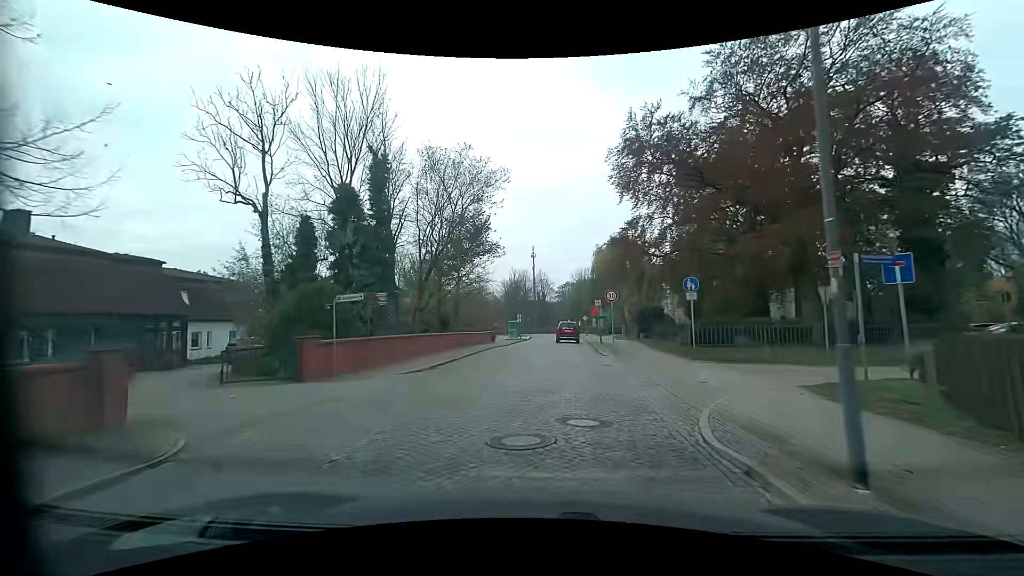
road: residential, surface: sett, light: Day
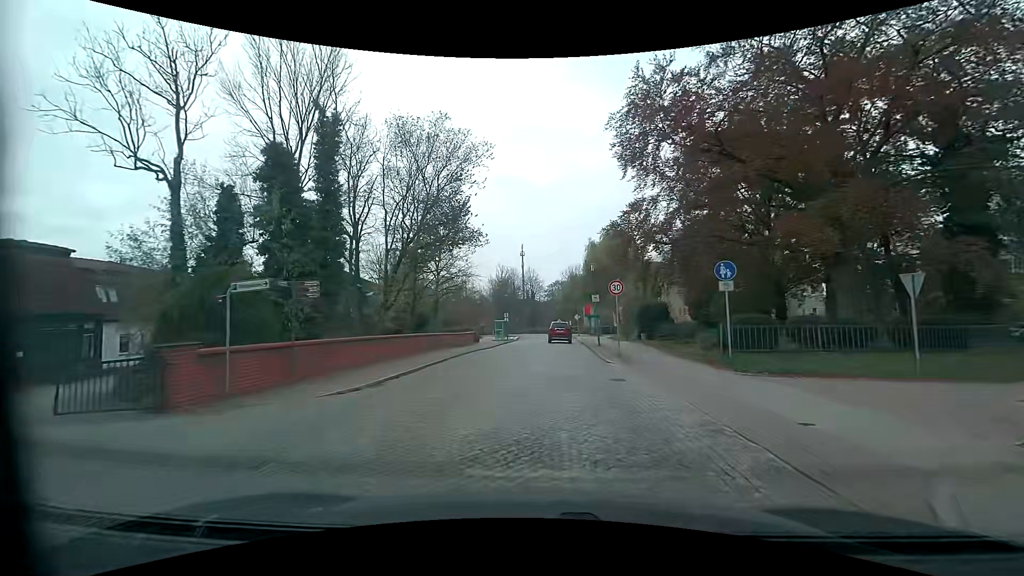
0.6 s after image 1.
(0.0, +5.0) m; 0°
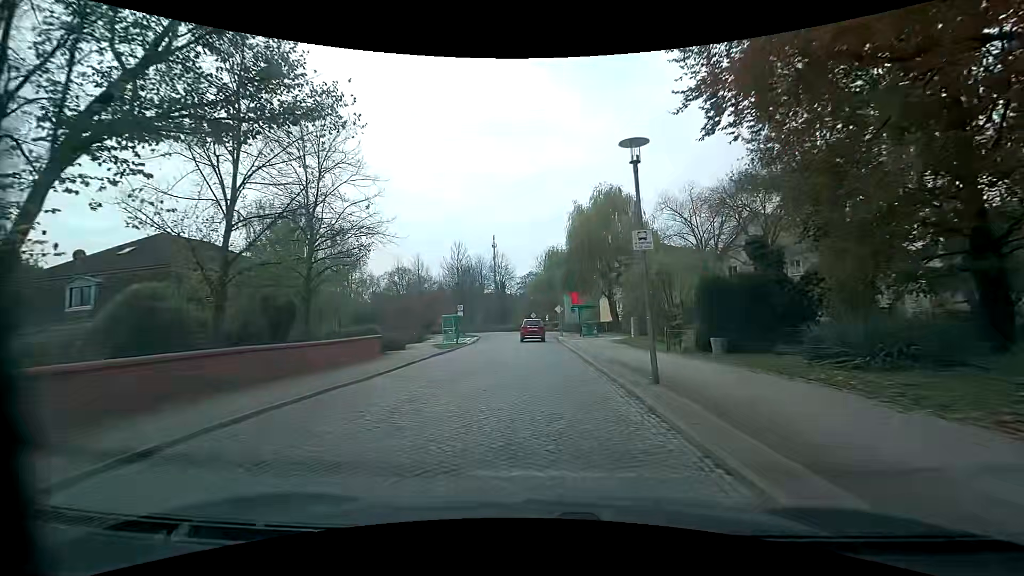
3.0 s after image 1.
(+1.0, +19.8) m; +3°
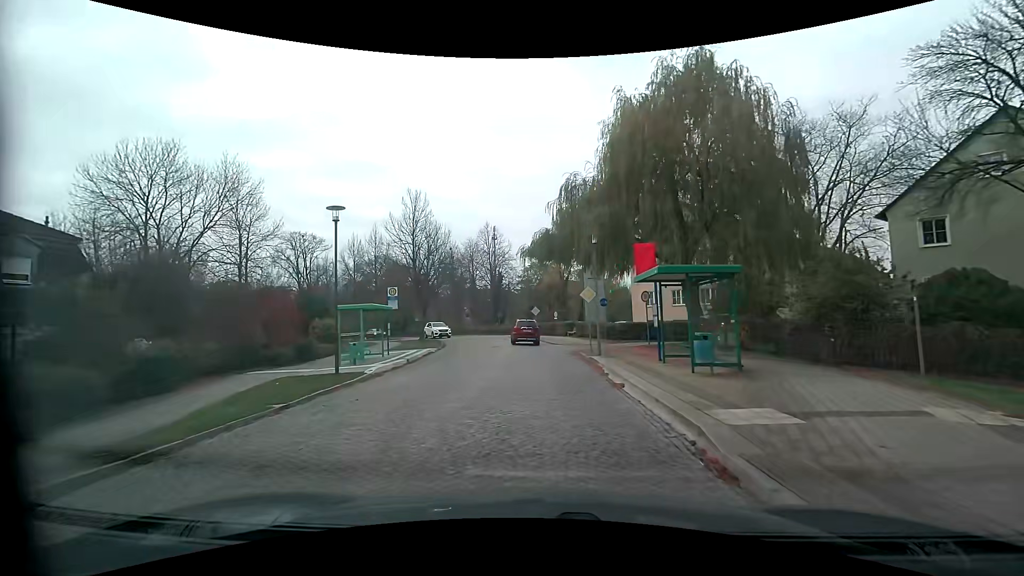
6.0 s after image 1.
(0.0, +24.7) m; 0°
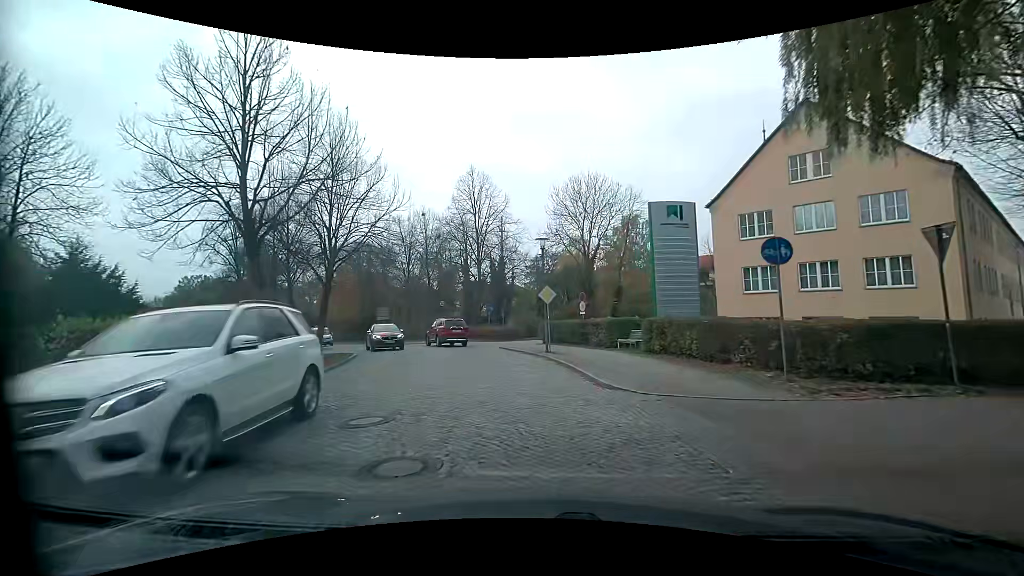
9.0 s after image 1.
(-0.2, +23.6) m; -1°
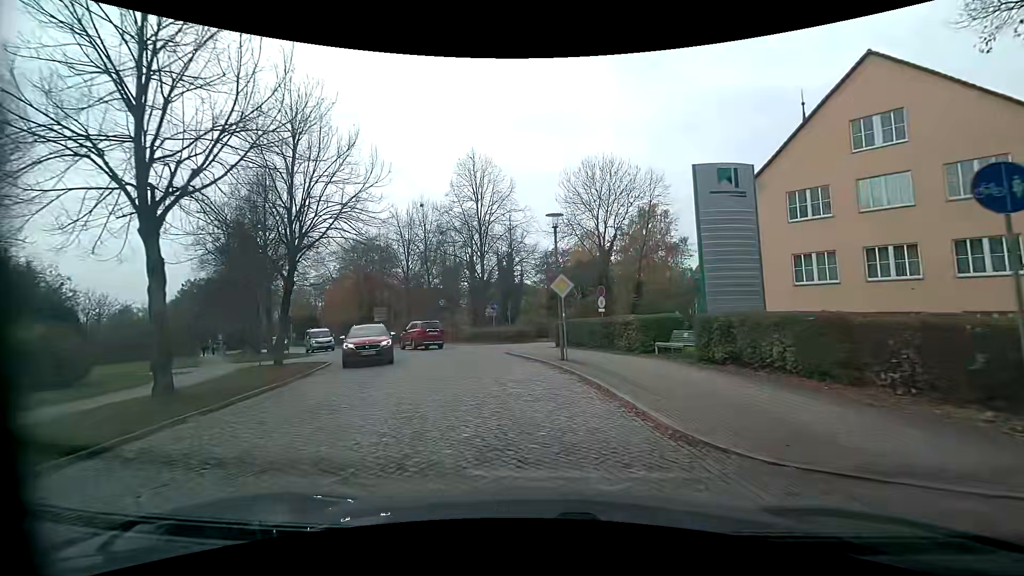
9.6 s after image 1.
(-0.1, +4.7) m; -2°
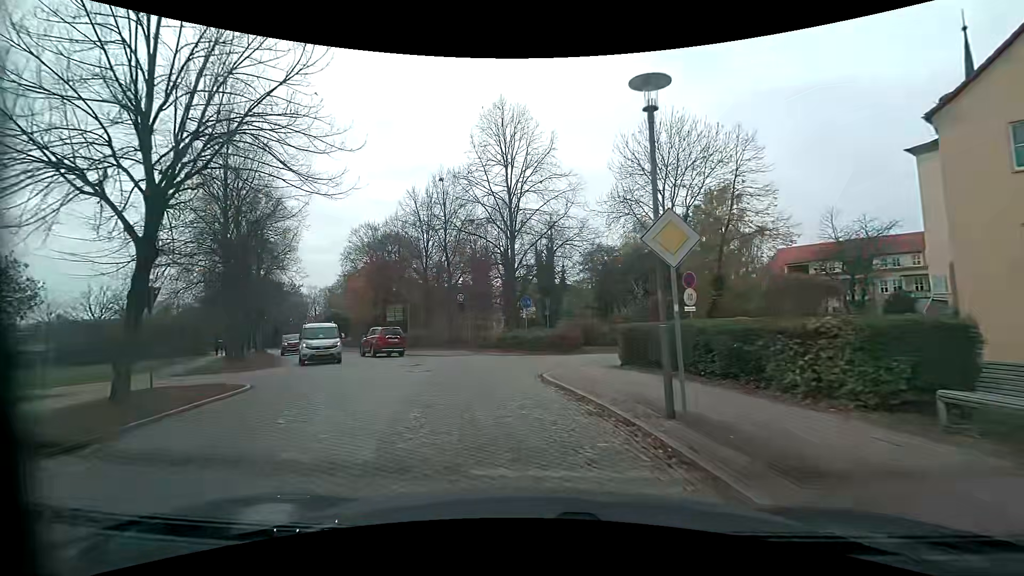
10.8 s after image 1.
(-0.4, +9.2) m; -5°
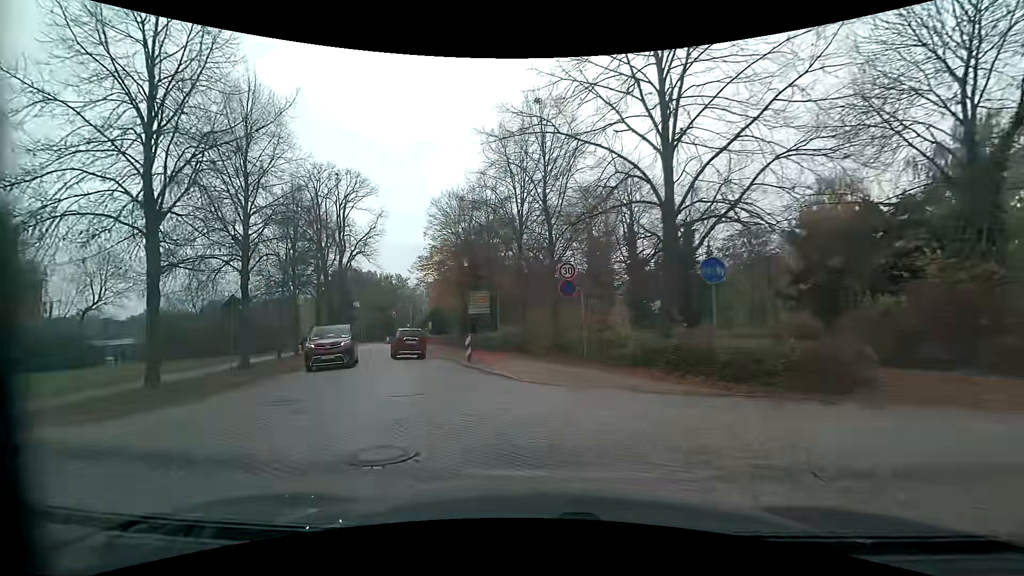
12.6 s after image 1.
(-1.4, +13.4) m; -13°
